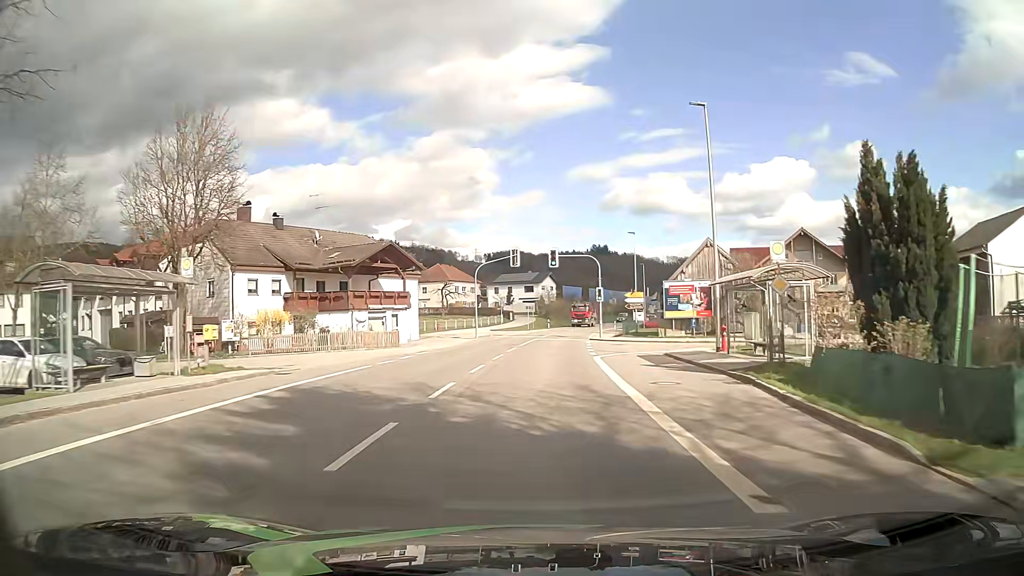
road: secondary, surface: asphalt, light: Day
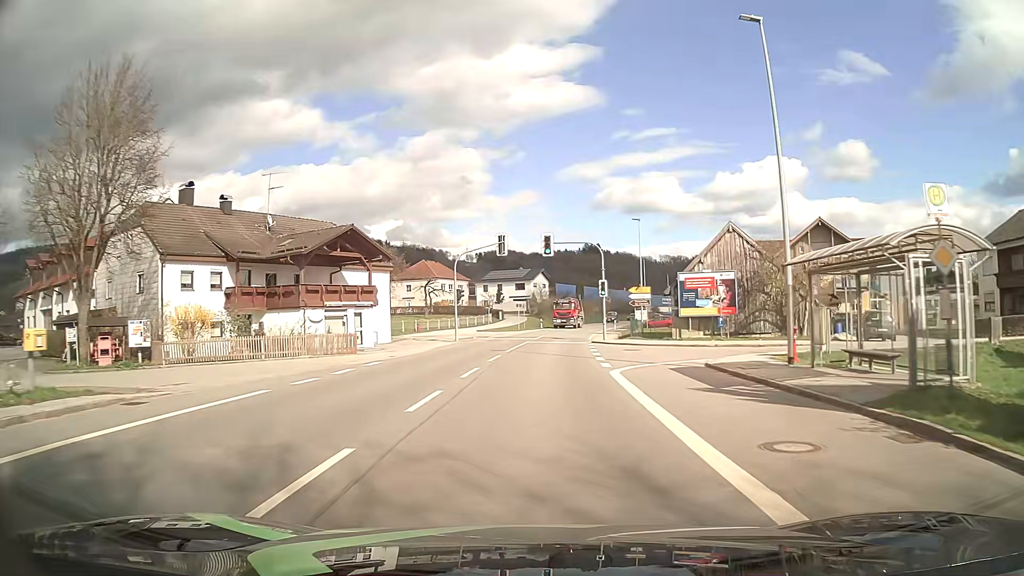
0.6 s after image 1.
(0.0, +7.9) m; +1°
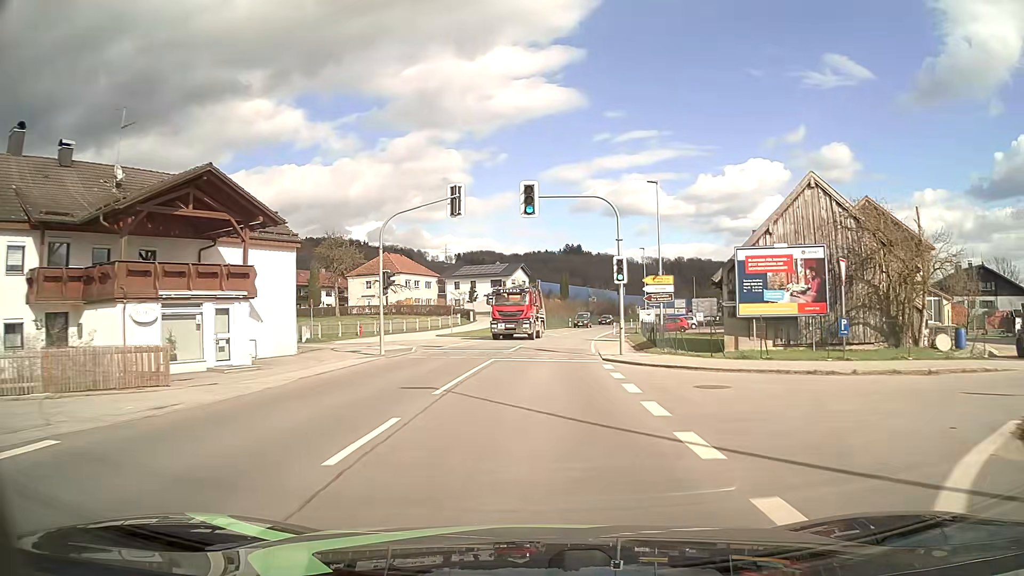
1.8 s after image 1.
(+0.2, +15.9) m; +1°
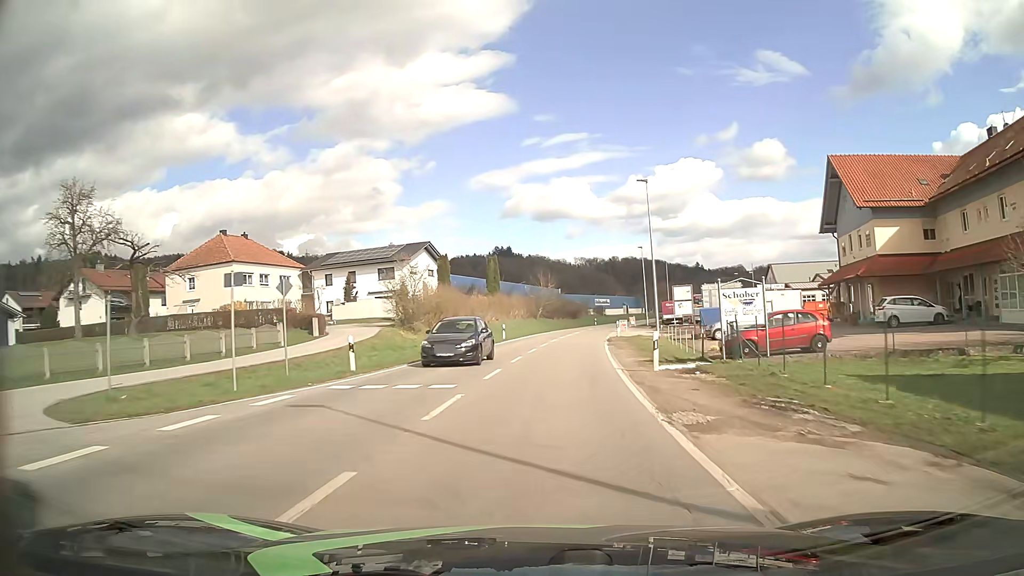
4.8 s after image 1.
(+1.9, +39.5) m; +6°
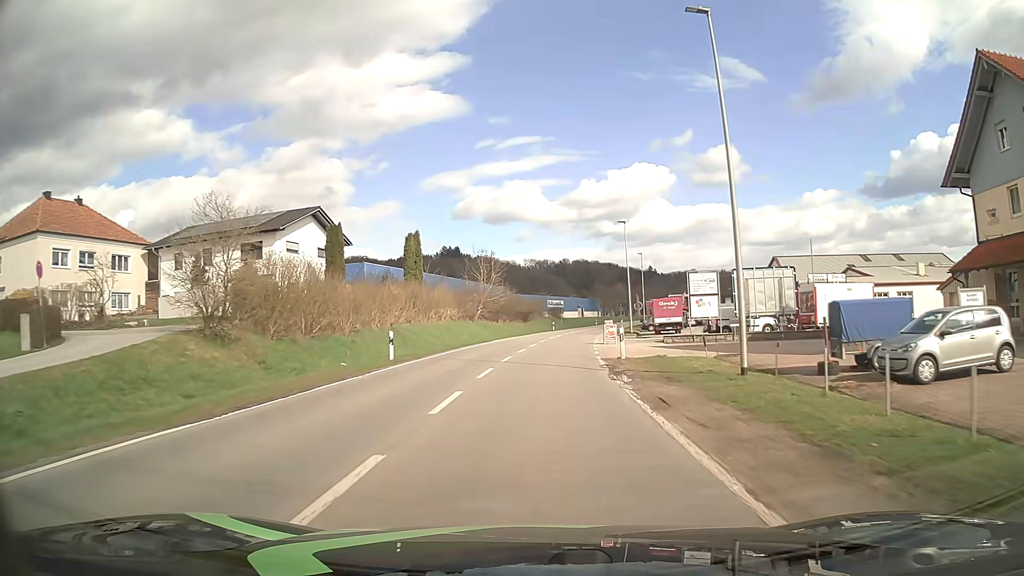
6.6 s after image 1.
(+0.8, +23.6) m; +4°
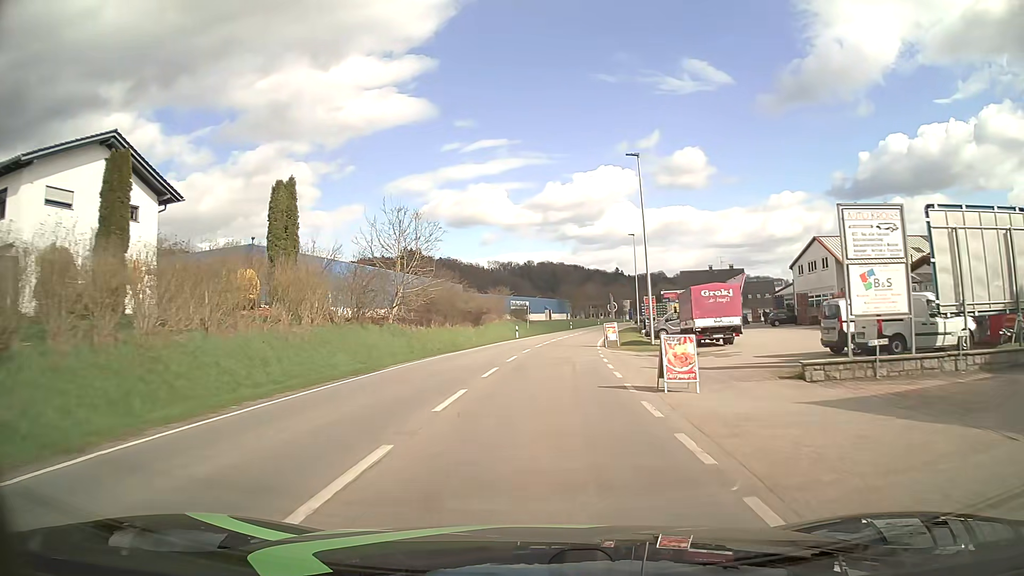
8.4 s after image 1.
(+0.7, +23.7) m; +3°
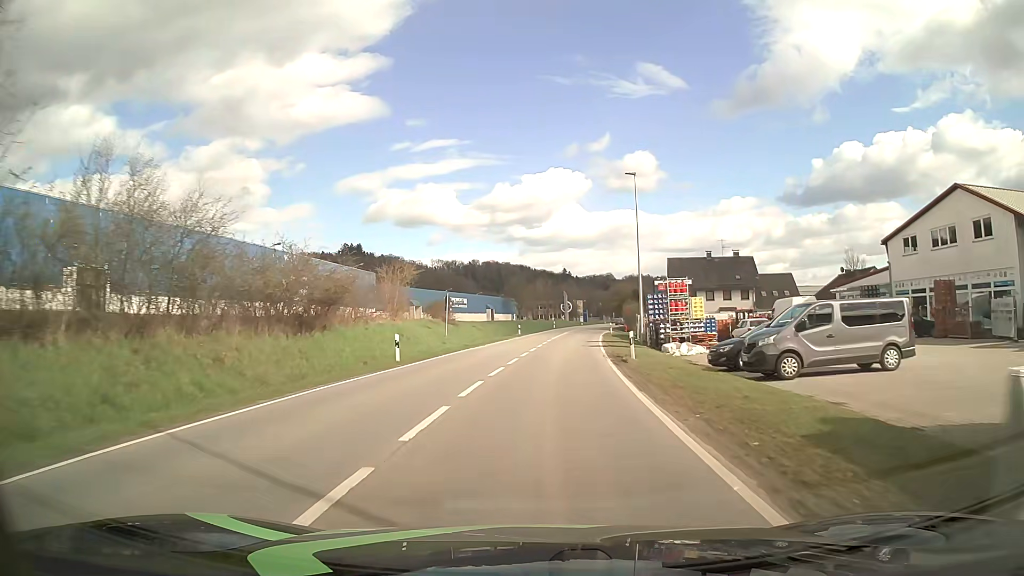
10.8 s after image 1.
(+1.2, +31.6) m; +5°
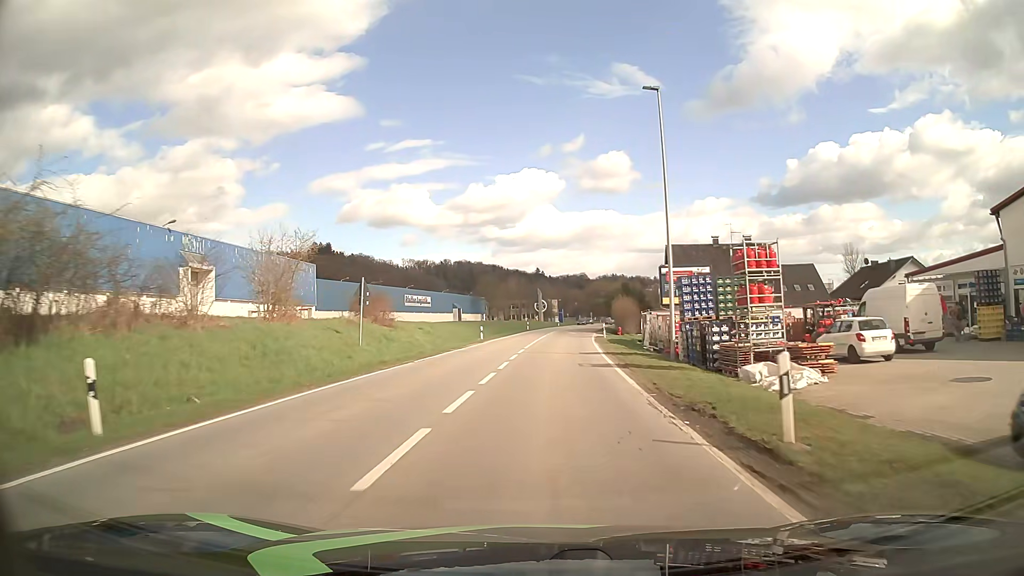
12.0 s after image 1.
(+0.3, +15.8) m; +2°
(0, +10) (0, +20) (+1, +30) (+2, +40) (+2, +50) (+3, +60) (+4, +70) (+5, +80) (+6, +90) (+7, +100) m
